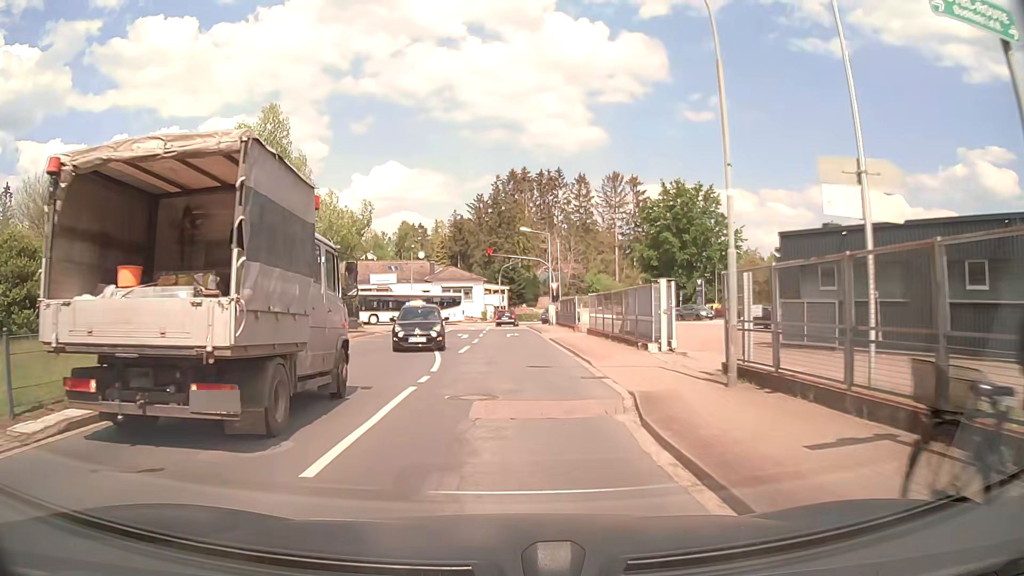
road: tertiary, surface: asphalt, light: Day
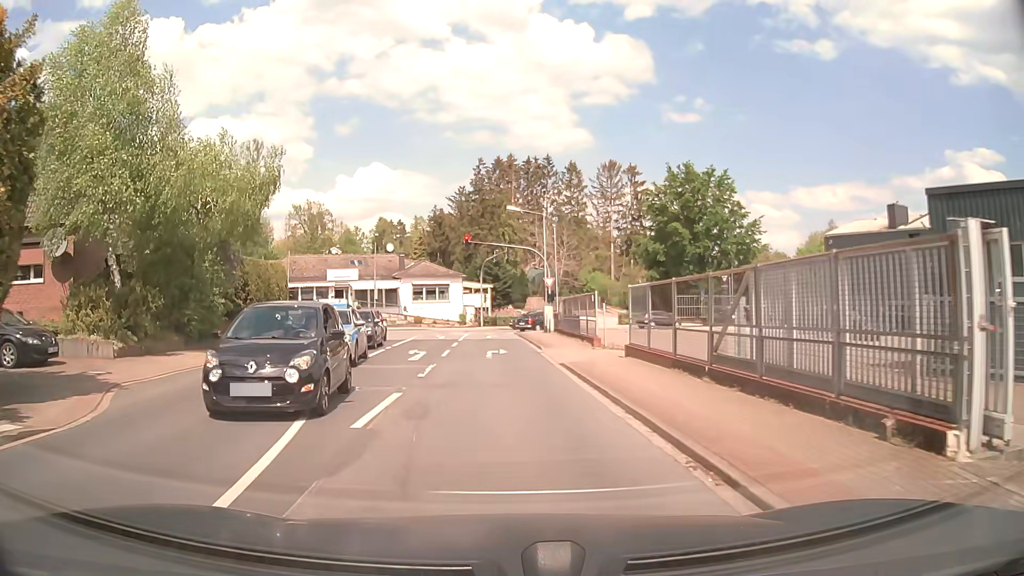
(+0.1, +12.7) m; +1°
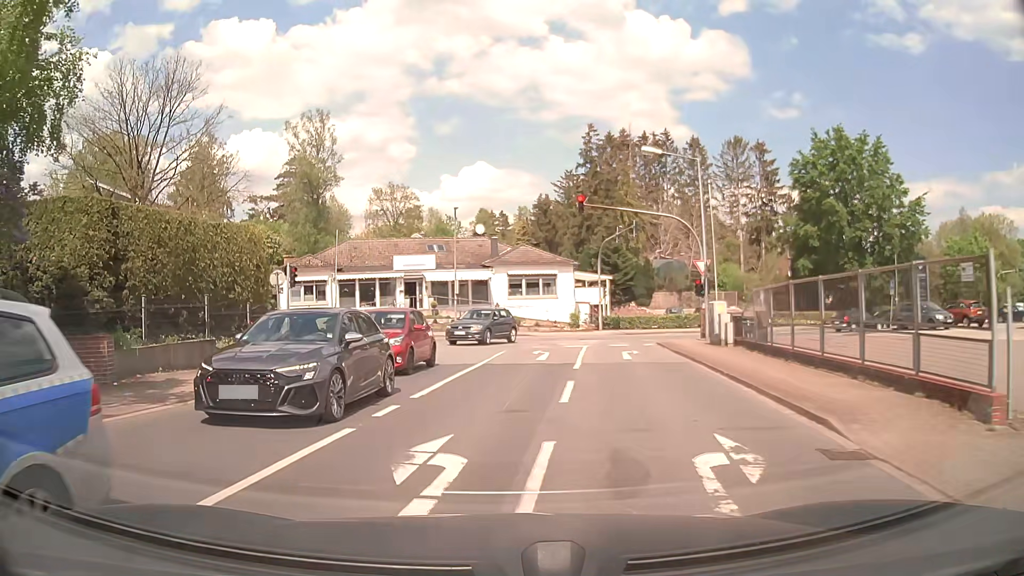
(-0.8, +15.9) m; -9°
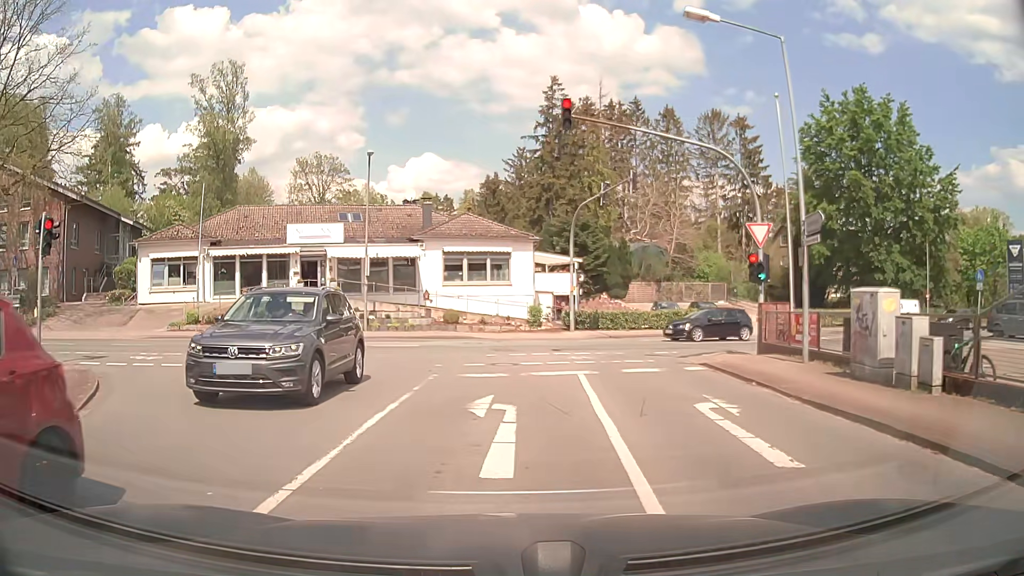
(+0.3, +13.7) m; +3°
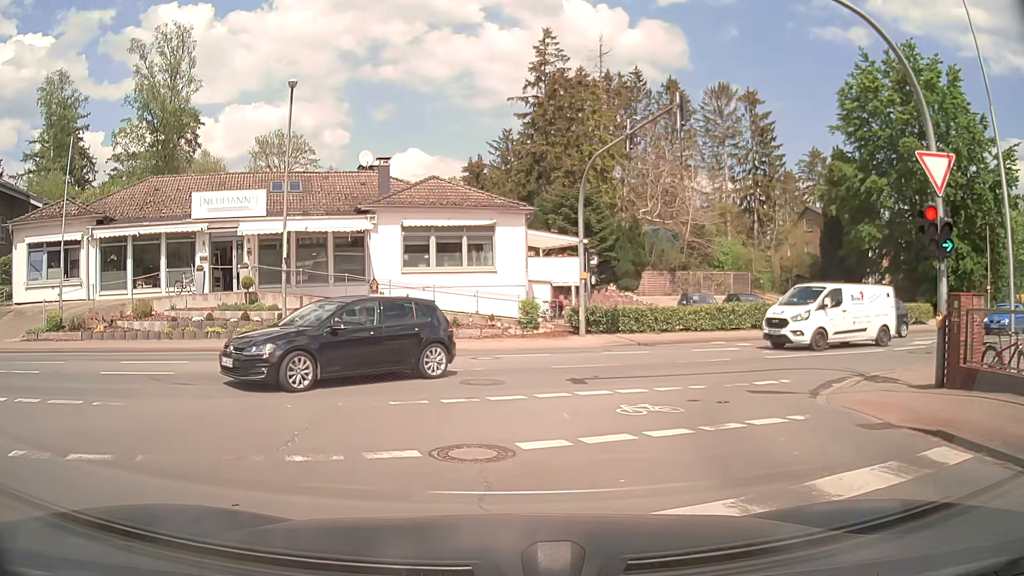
(+0.2, +9.5) m; -1°
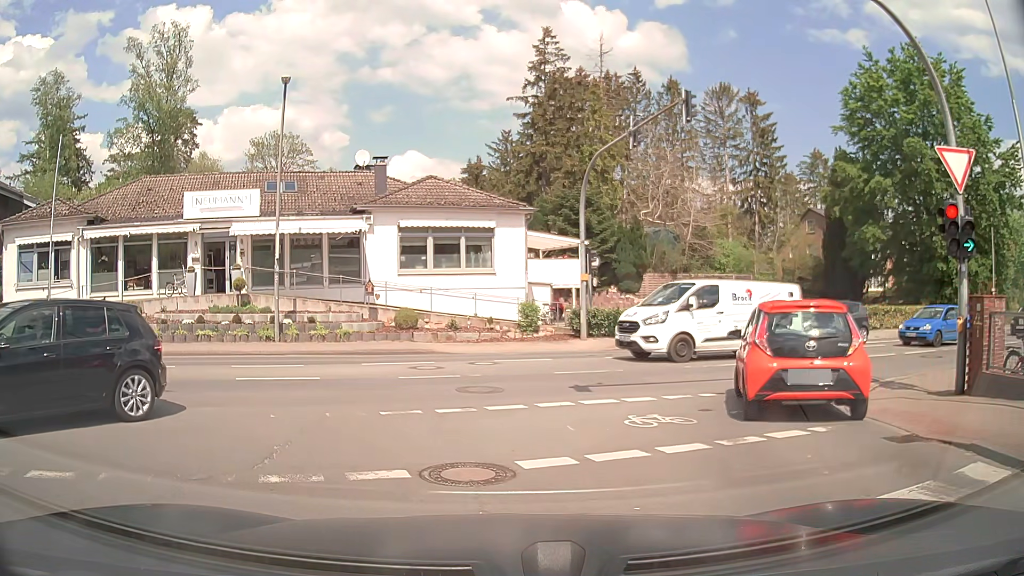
(0.0, +0.7) m; 0°
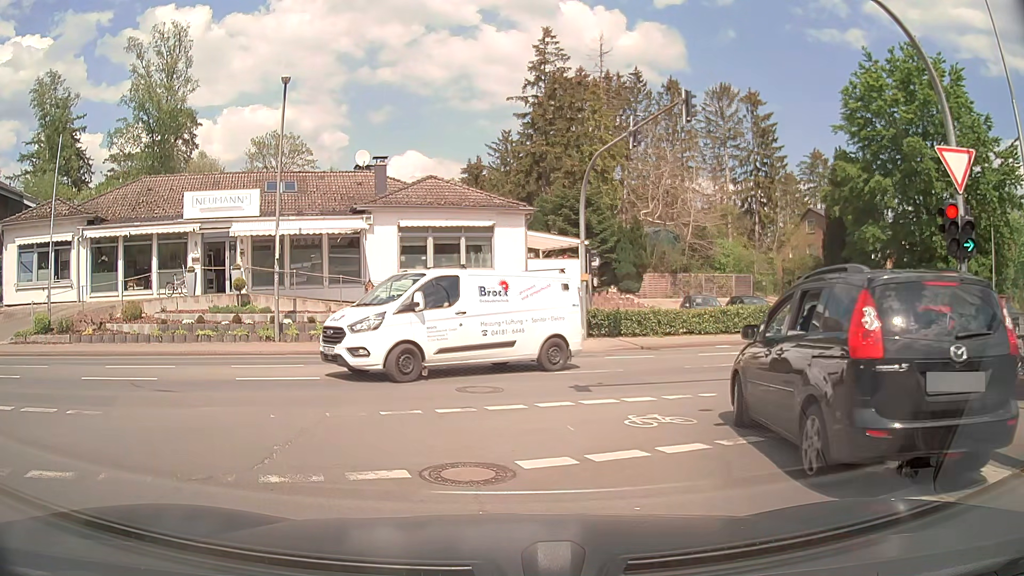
(0.0, 0.0) m; 0°
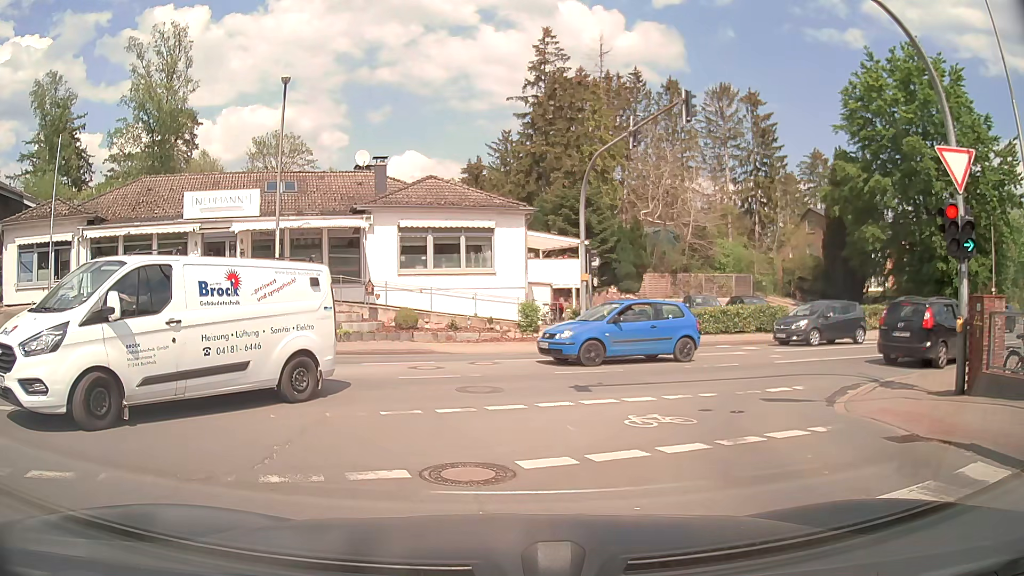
(0.0, 0.0) m; 0°
